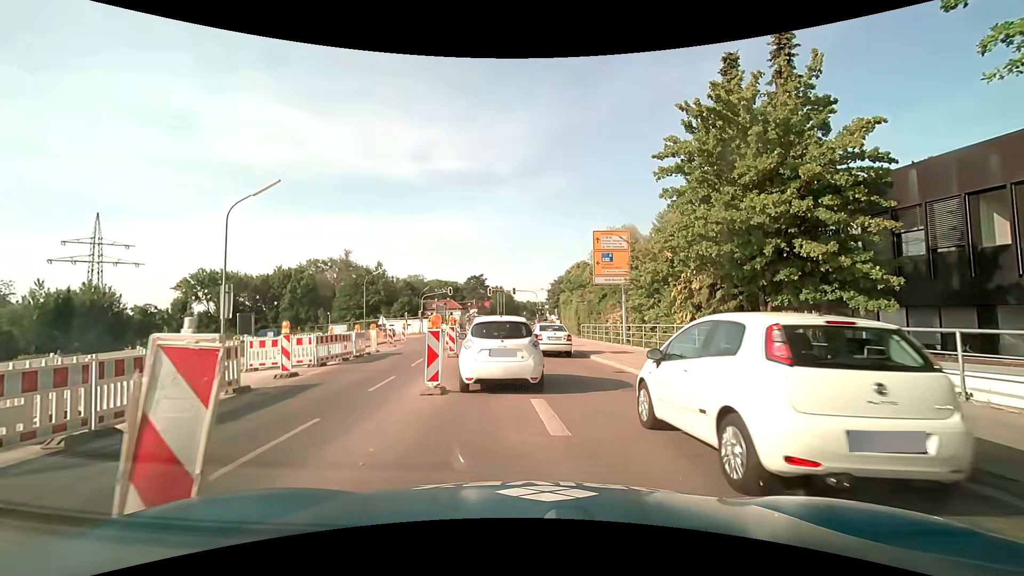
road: secondary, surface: asphalt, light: Day
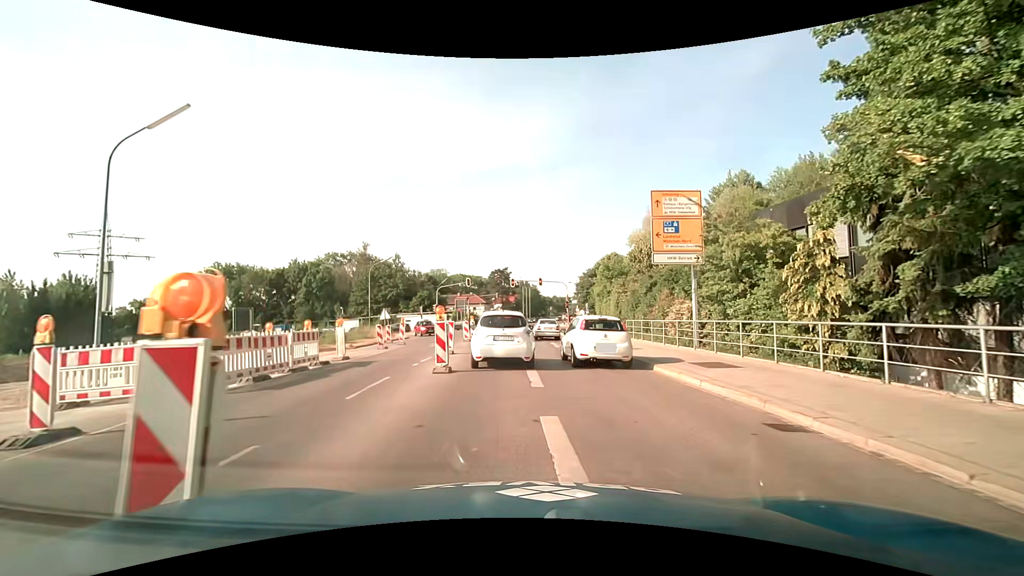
(-0.1, +8.4) m; -2°
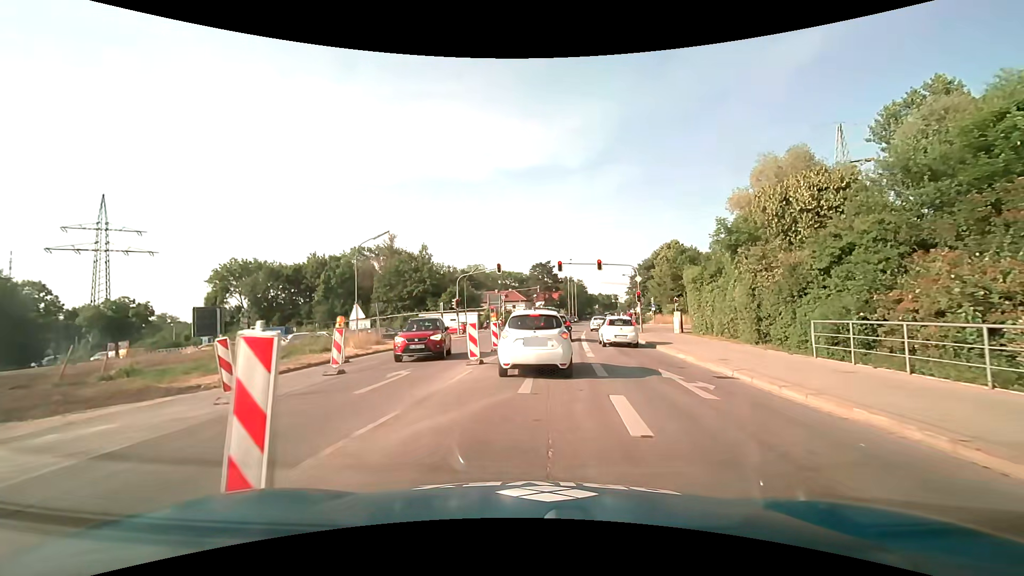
(-0.8, +16.4) m; -5°
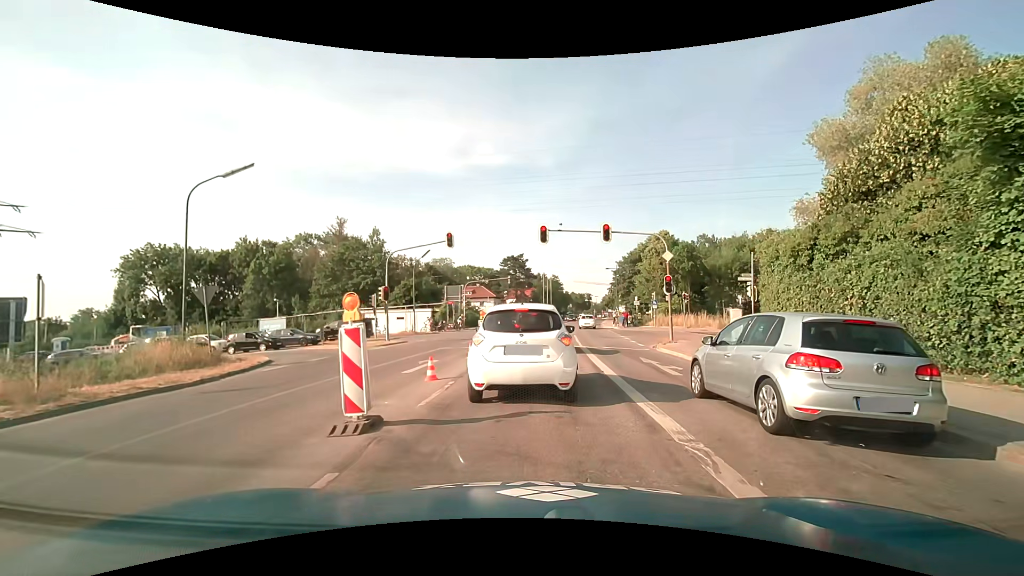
(+0.2, +14.7) m; +3°
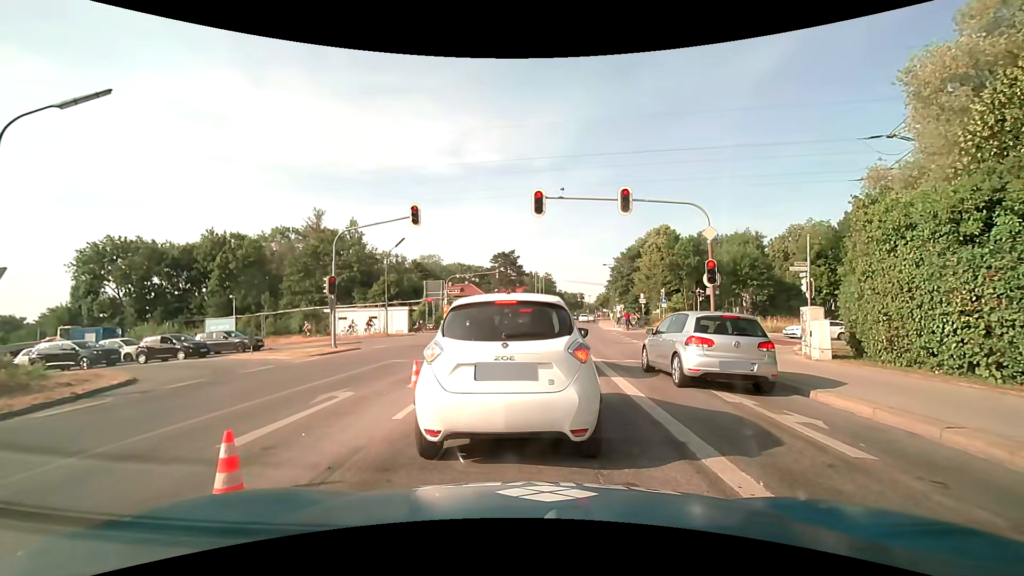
(0.0, +6.6) m; -1°
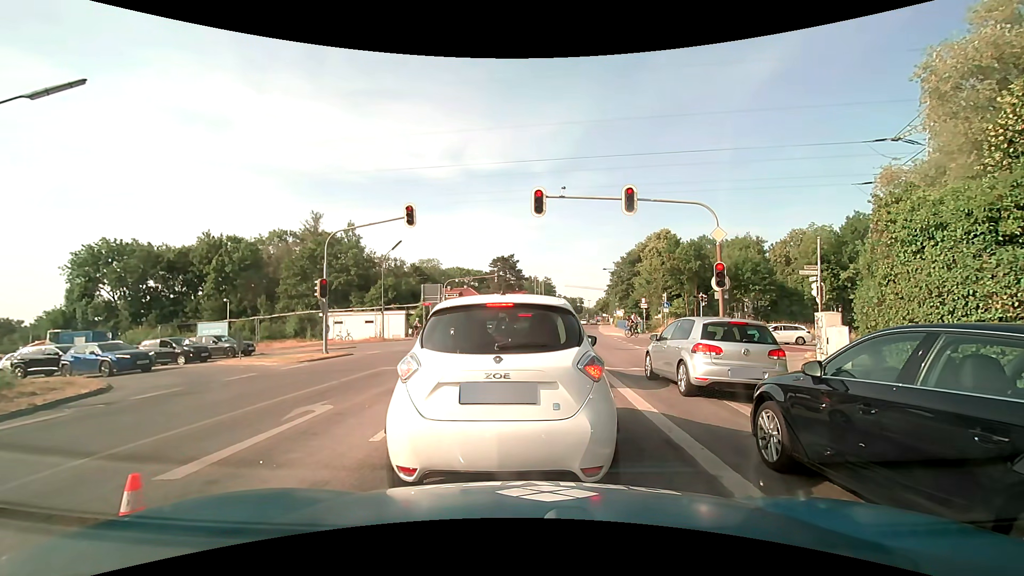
(0.0, +0.9) m; 0°
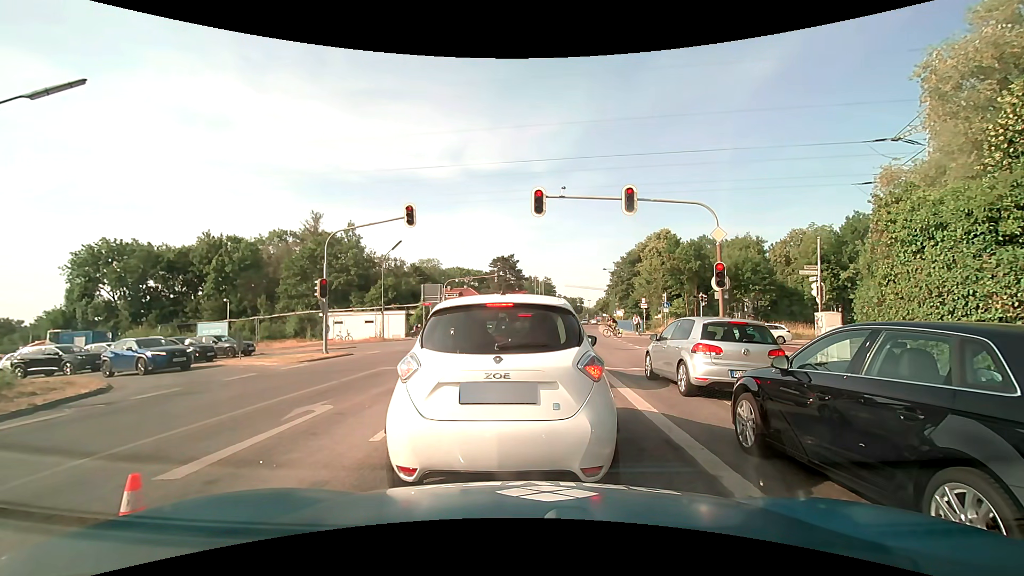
(0.0, 0.0) m; 0°
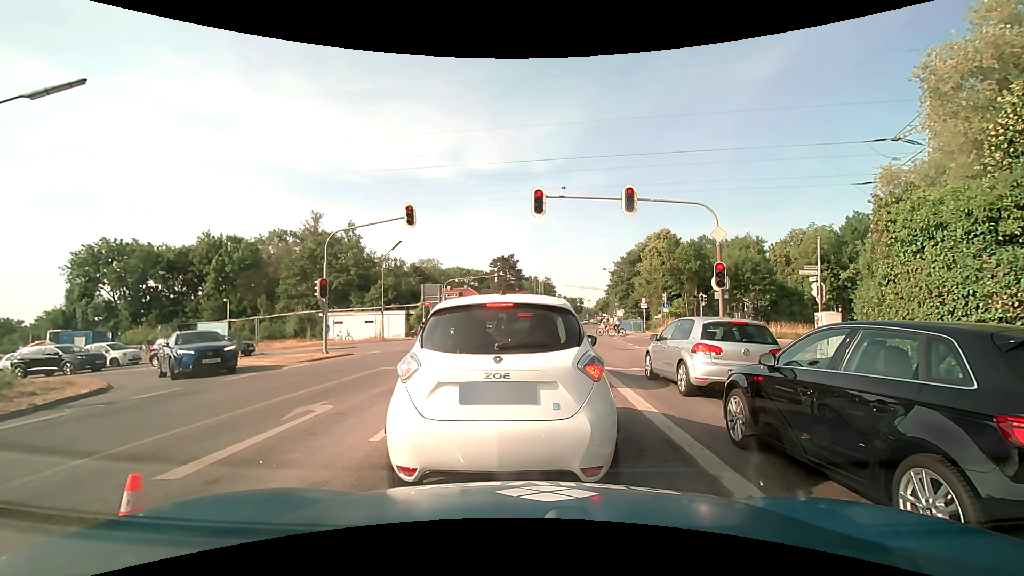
(0.0, 0.0) m; 0°
